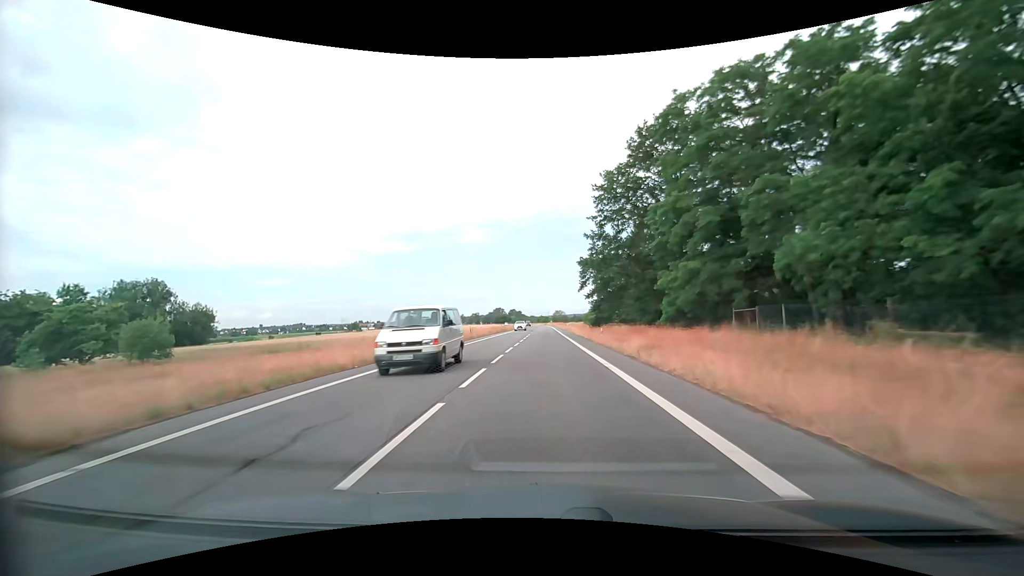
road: secondary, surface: asphalt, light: Day
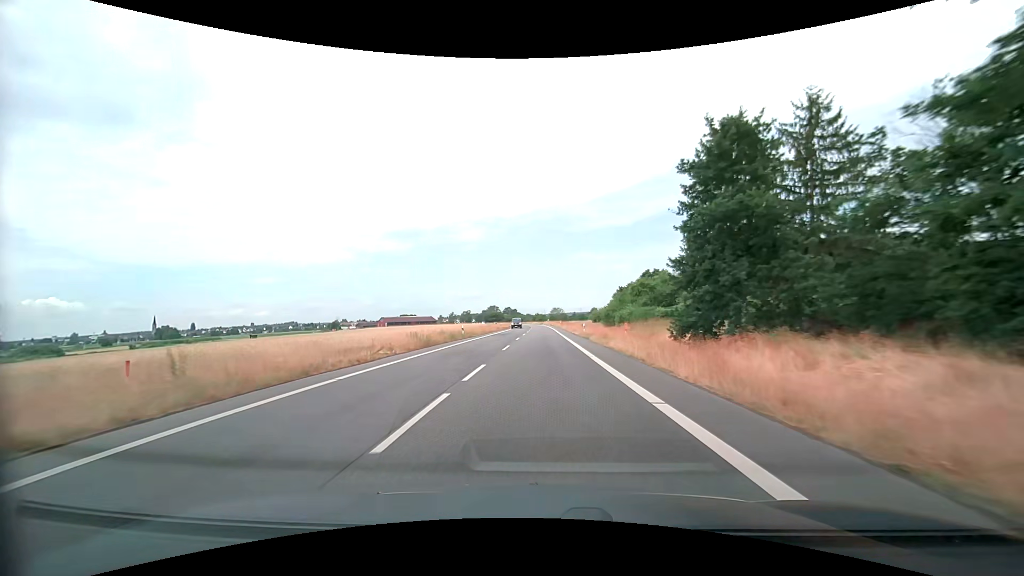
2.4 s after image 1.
(+0.1, +41.1) m; 0°
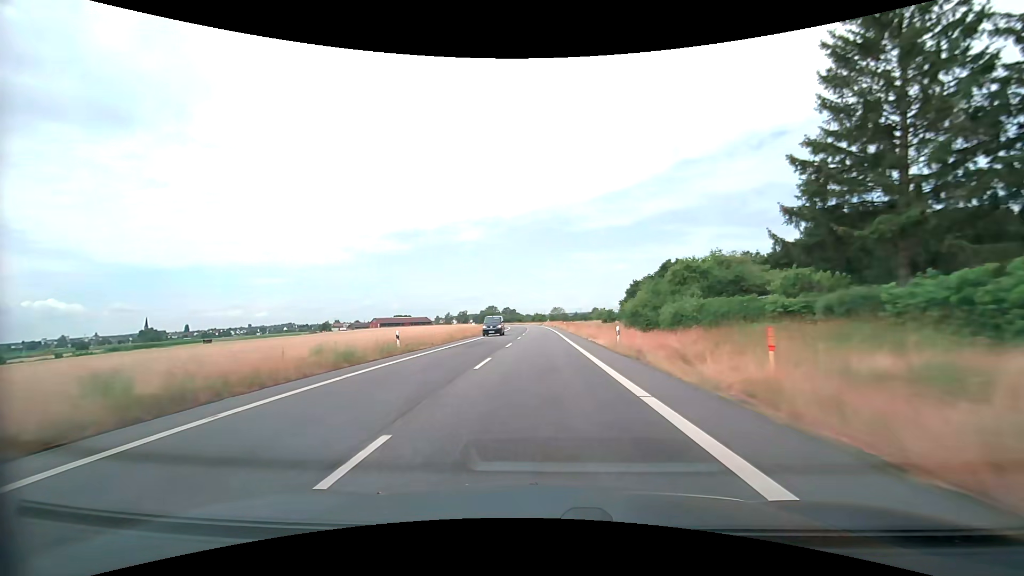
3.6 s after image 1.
(0.0, +21.0) m; 0°
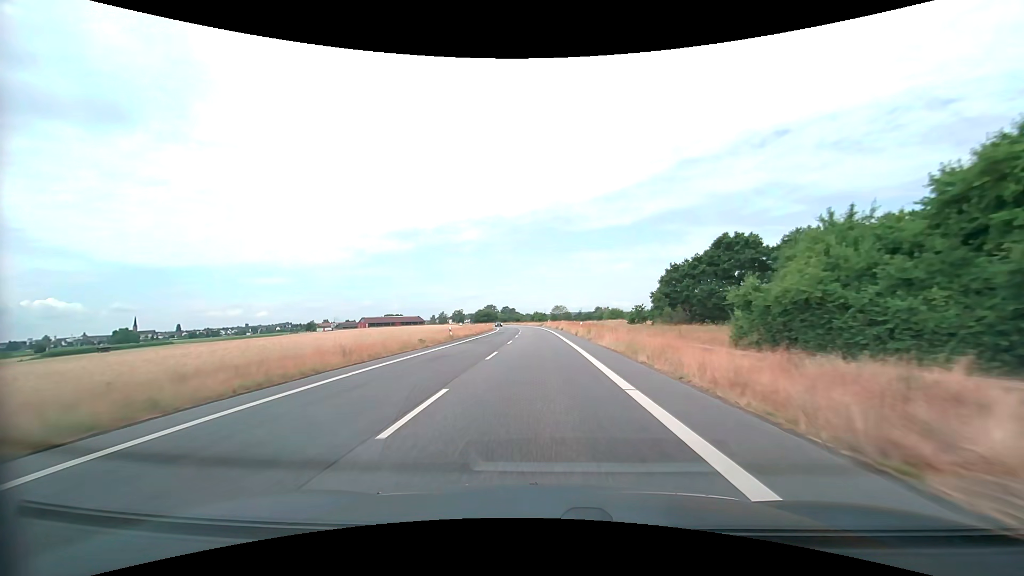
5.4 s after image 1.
(-0.1, +31.7) m; 0°
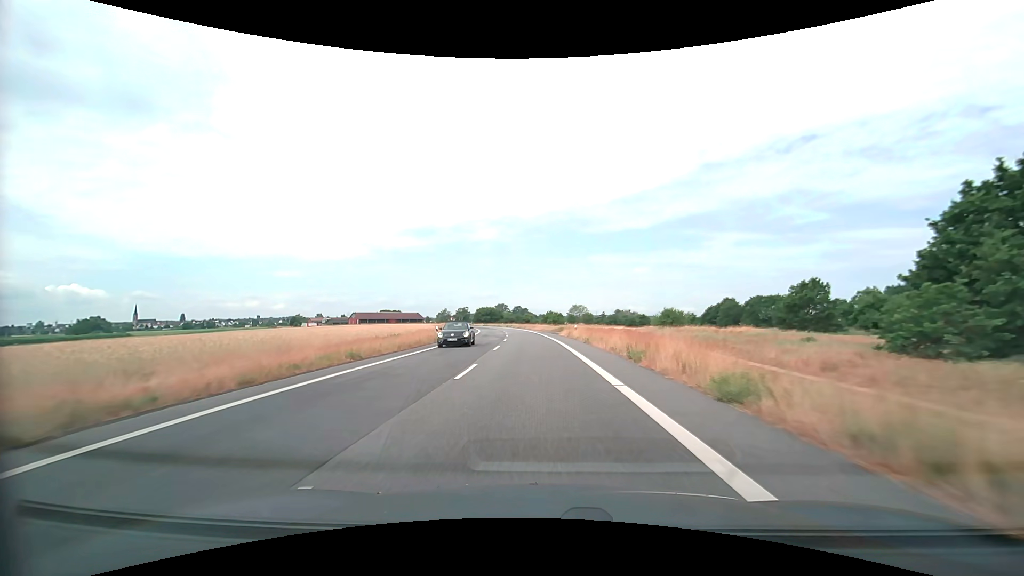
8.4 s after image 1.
(-0.5, +53.3) m; -2°
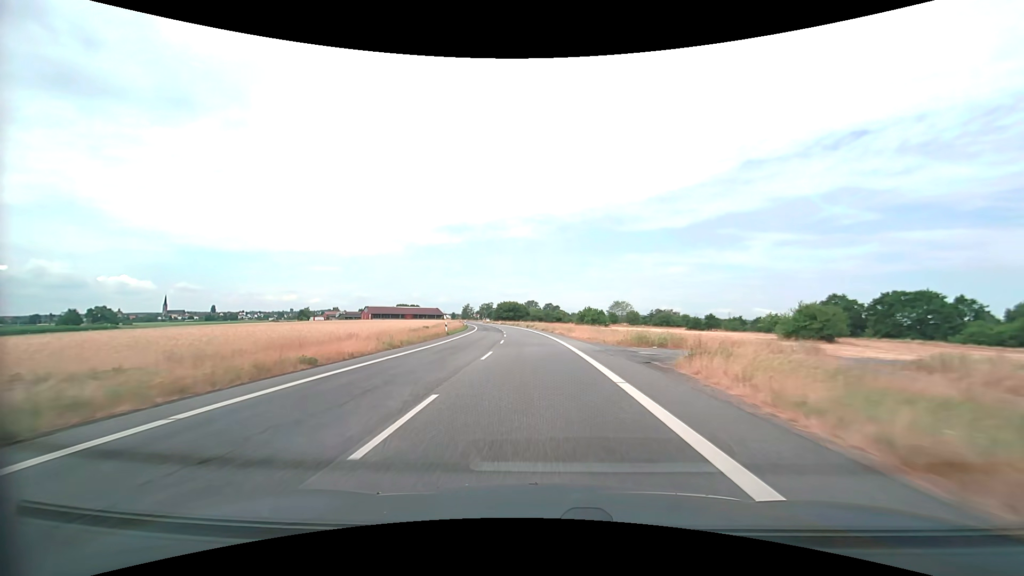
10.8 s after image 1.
(-1.0, +42.9) m; -3°
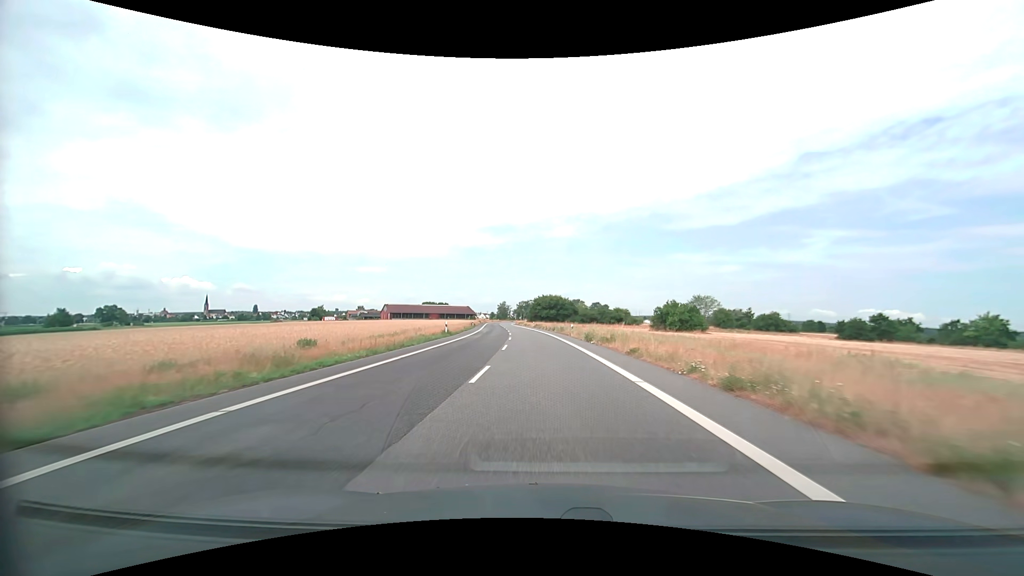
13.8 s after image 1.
(-2.6, +53.7) m; -5°
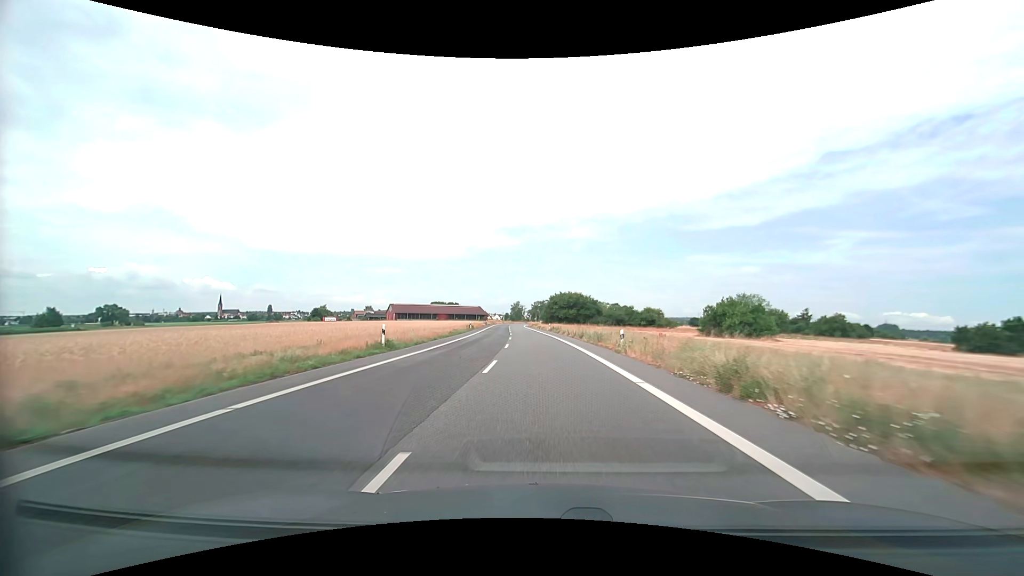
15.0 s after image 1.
(-0.4, +21.6) m; -2°
(0, +10) (0, +20) (-1, +30) (-1, +40) (-2, +50) (-2, +60) (-3, +70) (-4, +80) (-4, +90) (-5, +100) m
